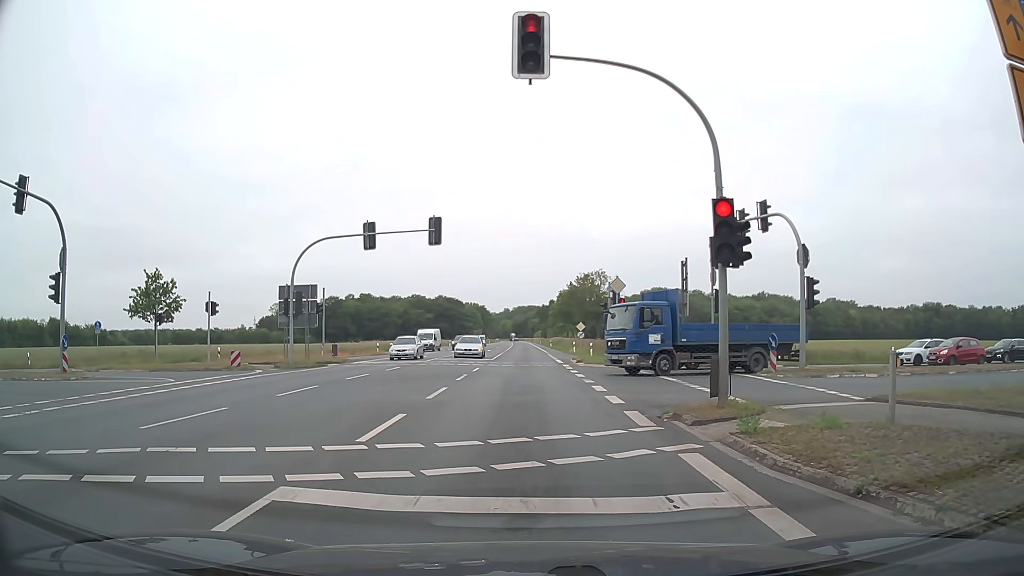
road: primary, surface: asphalt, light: Day
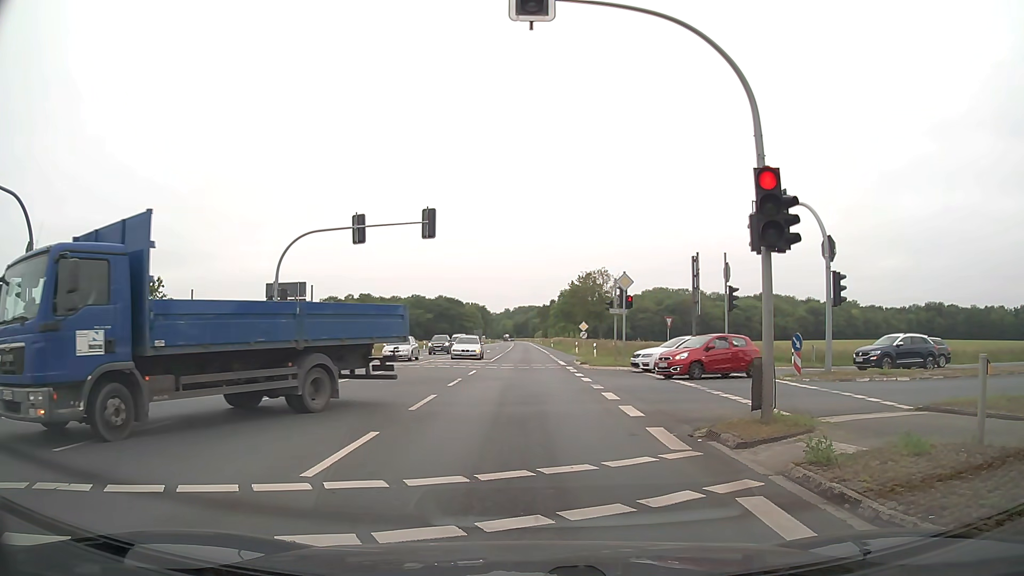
(+0.1, +2.1) m; +2°
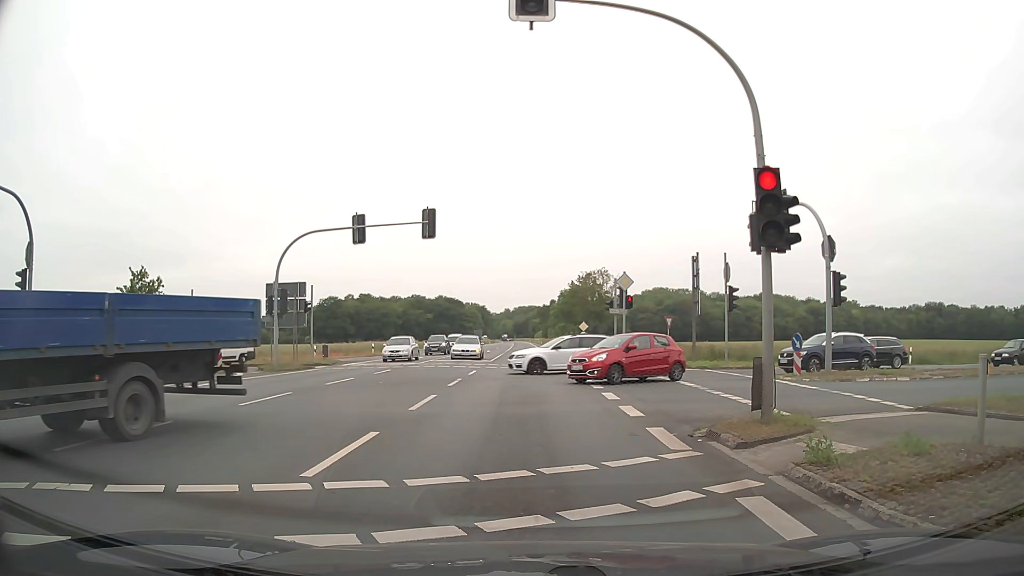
(0.0, 0.0) m; 0°
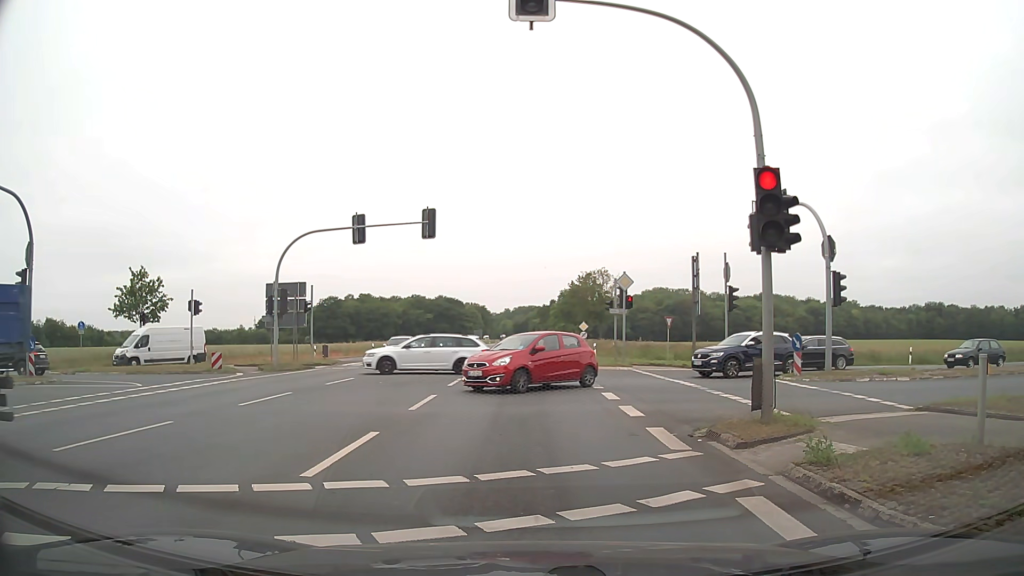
(0.0, 0.0) m; 0°
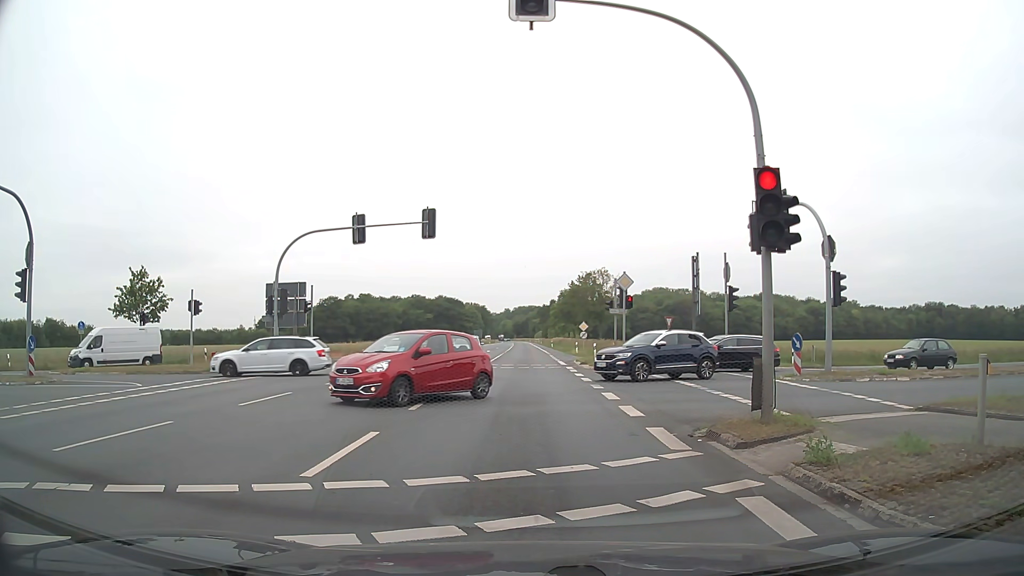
(0.0, 0.0) m; 0°
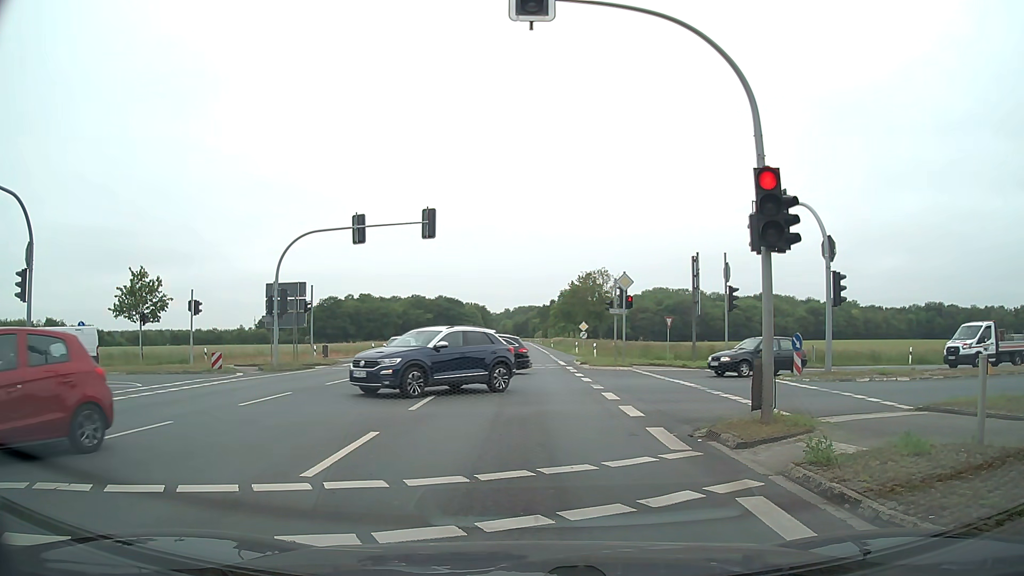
(0.0, 0.0) m; 0°
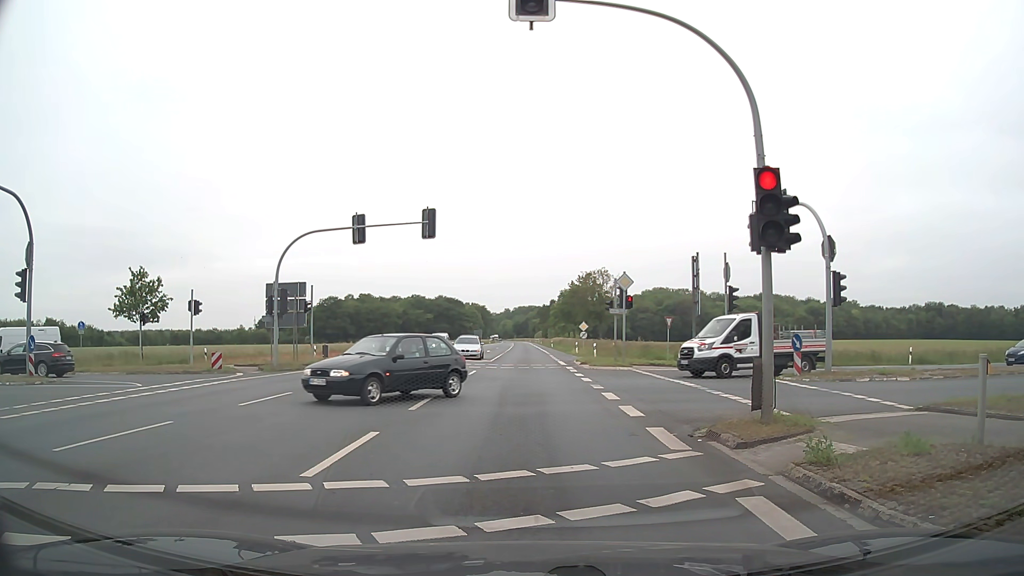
(0.0, 0.0) m; 0°
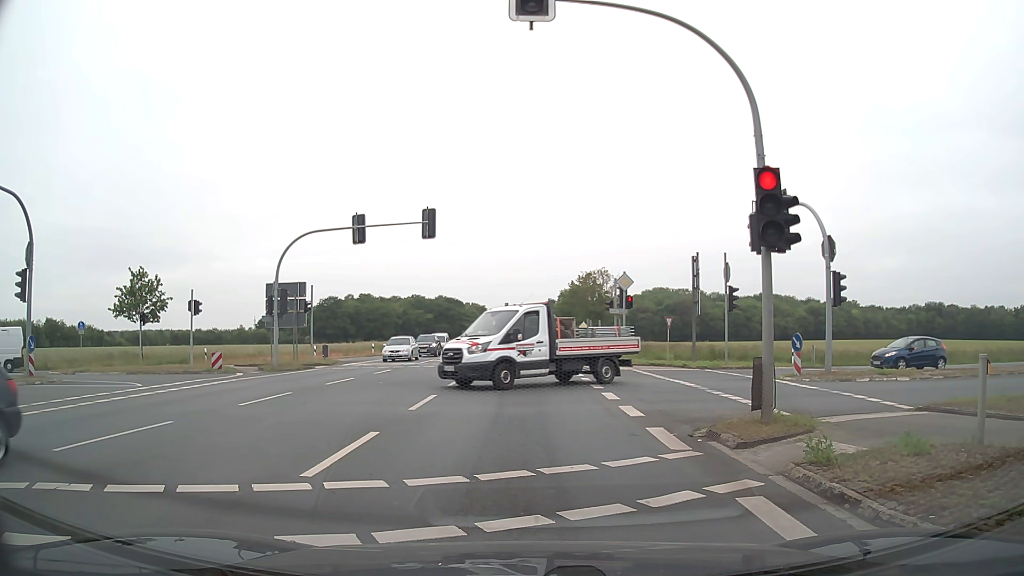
(0.0, 0.0) m; 0°
